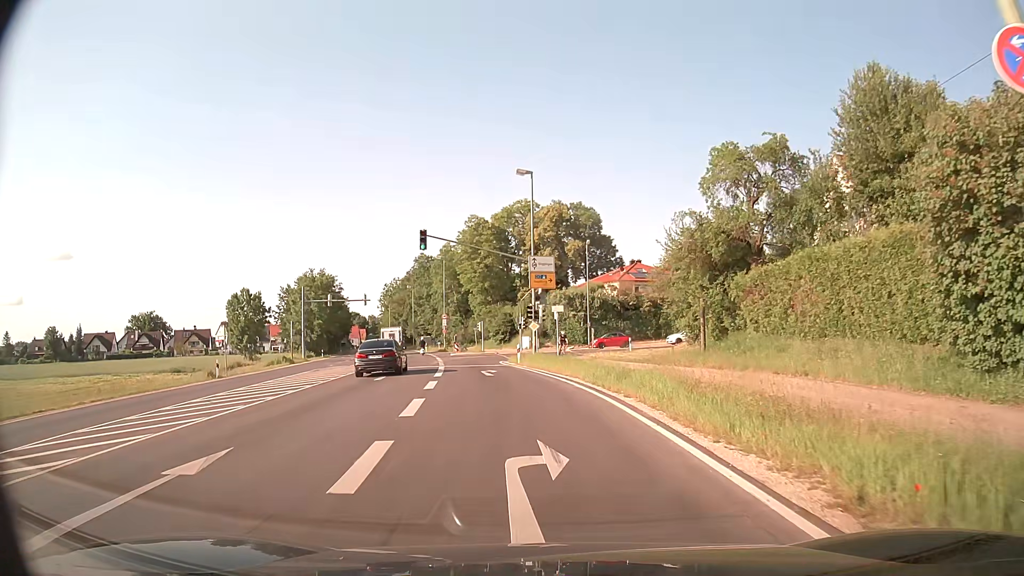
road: secondary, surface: asphalt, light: Day
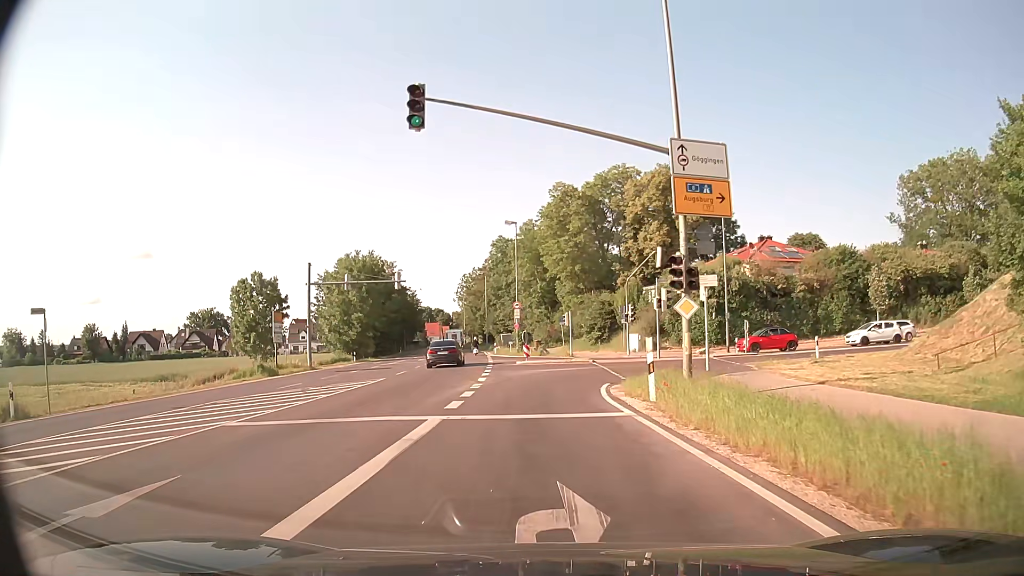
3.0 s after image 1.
(-1.6, +22.2) m; -8°
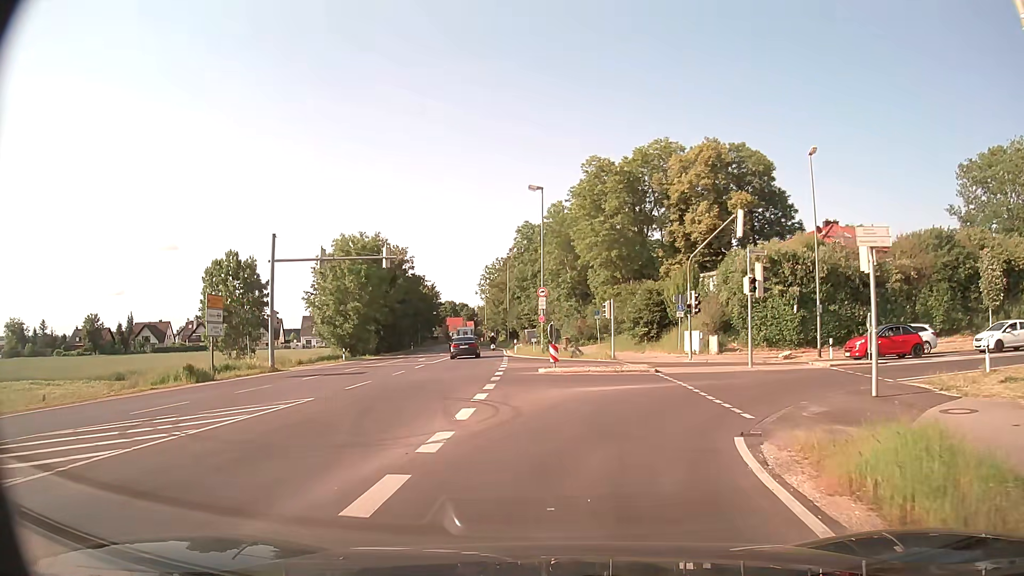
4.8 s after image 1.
(-0.3, +11.6) m; -2°
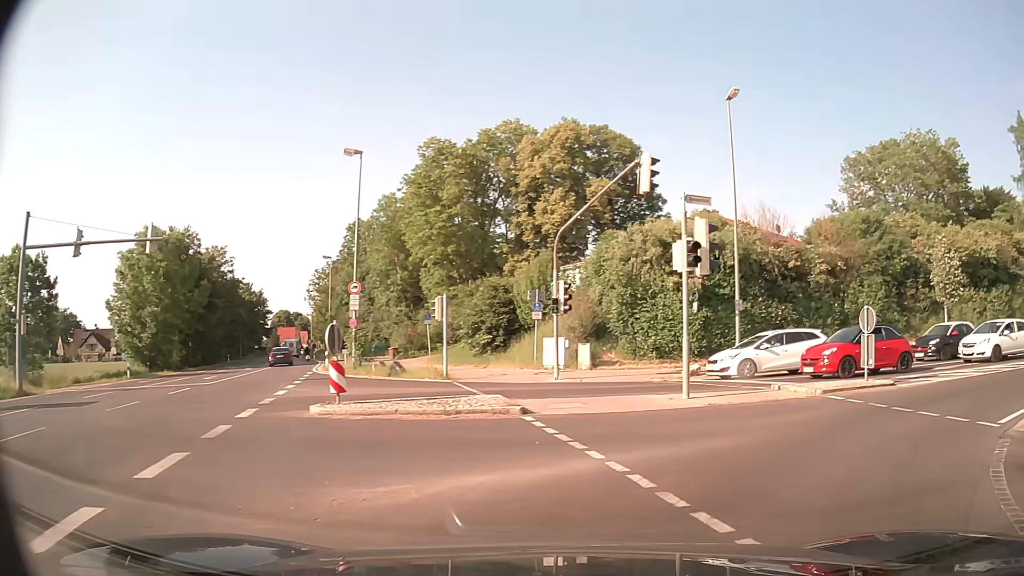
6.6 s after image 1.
(+0.6, +10.2) m; +13°
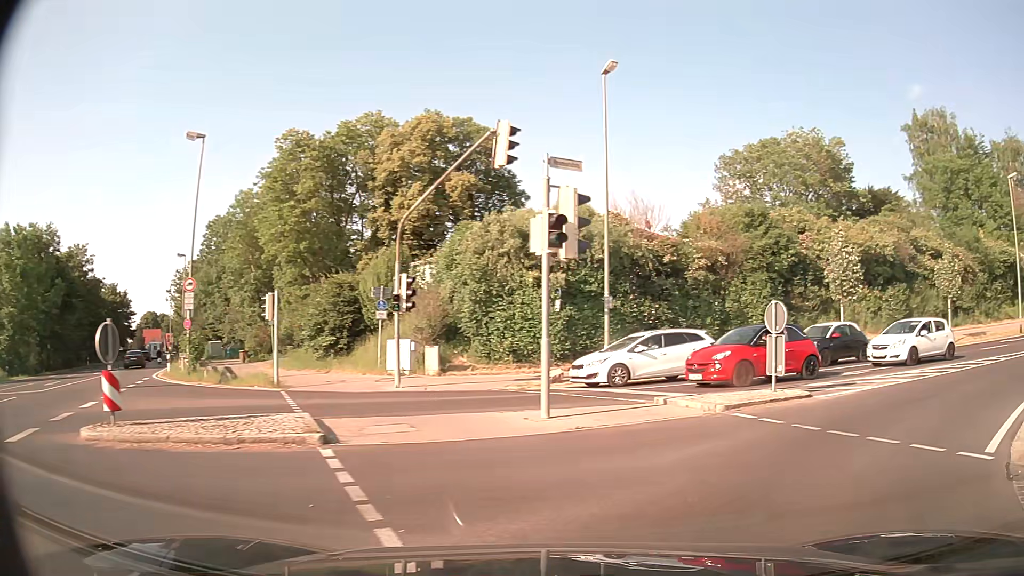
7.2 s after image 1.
(+0.3, +3.1) m; +11°
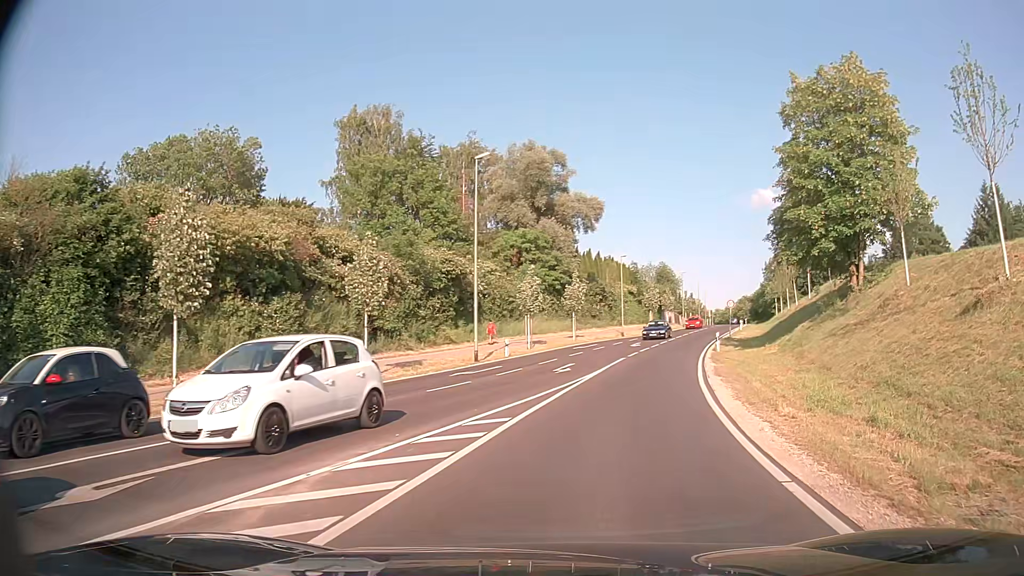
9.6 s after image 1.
(+6.1, +11.7) m; +51°
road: tertiary
